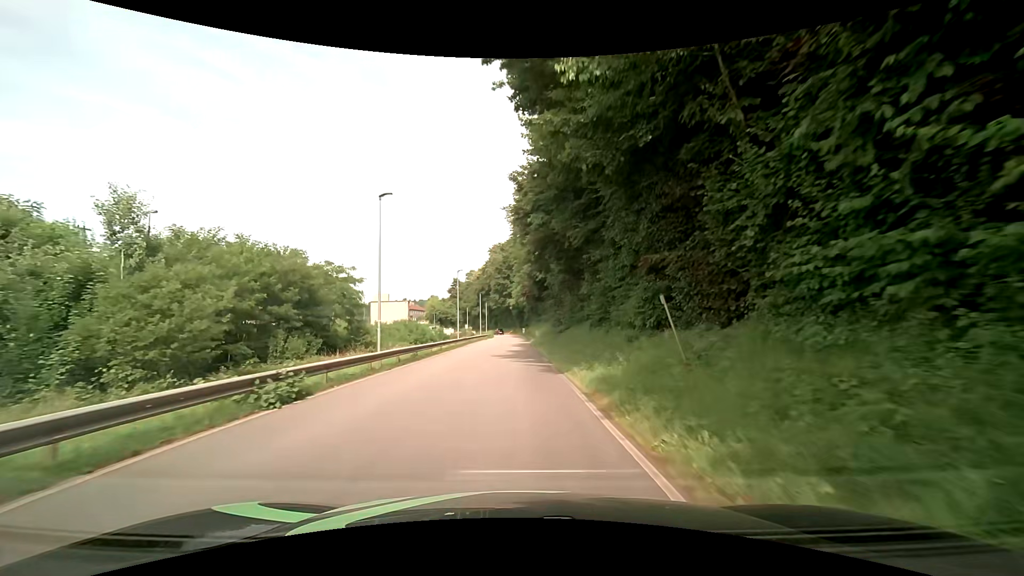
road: residential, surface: asphalt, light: Day
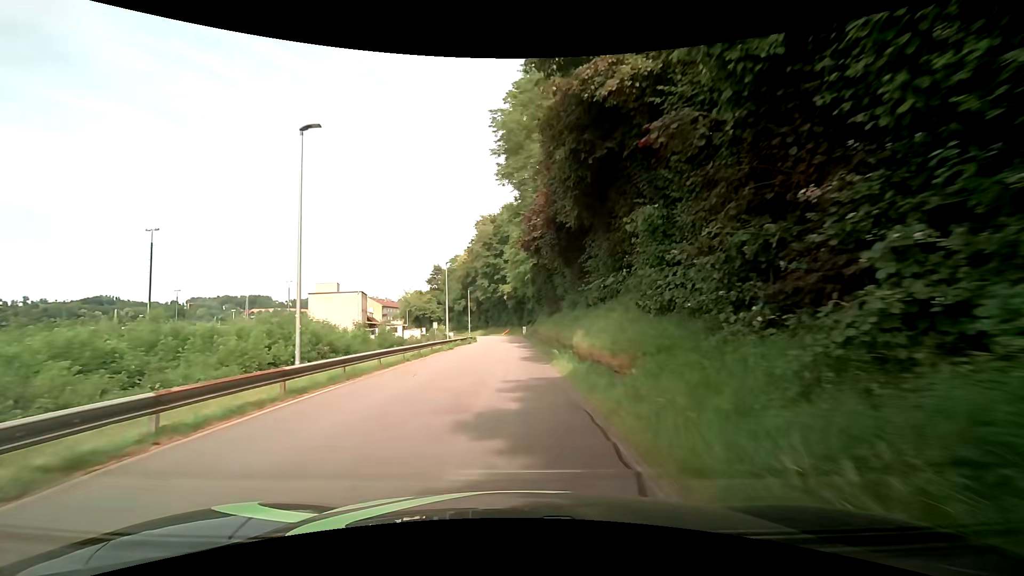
(-0.1, +38.1) m; 0°
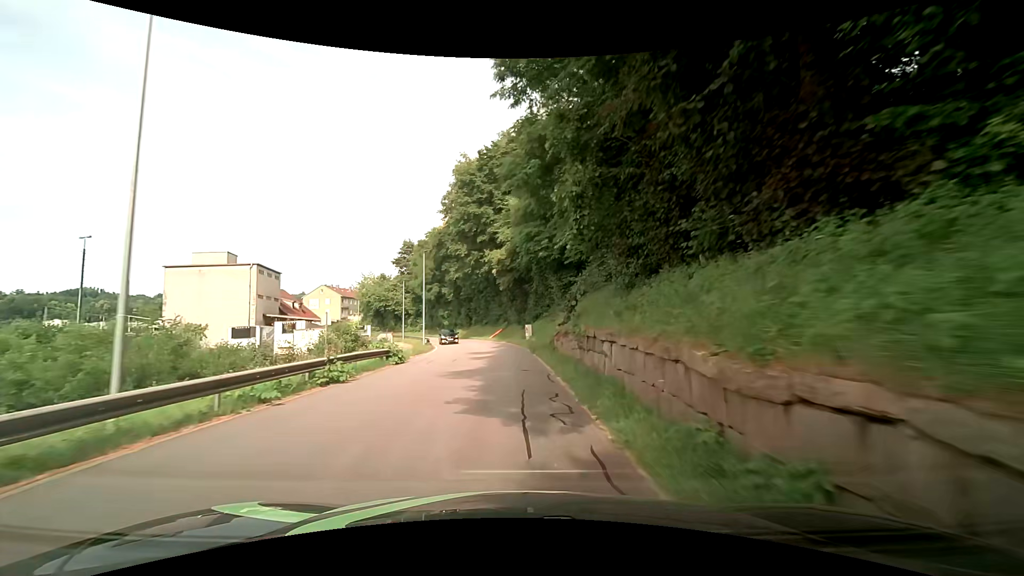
(+0.1, +38.2) m; 0°
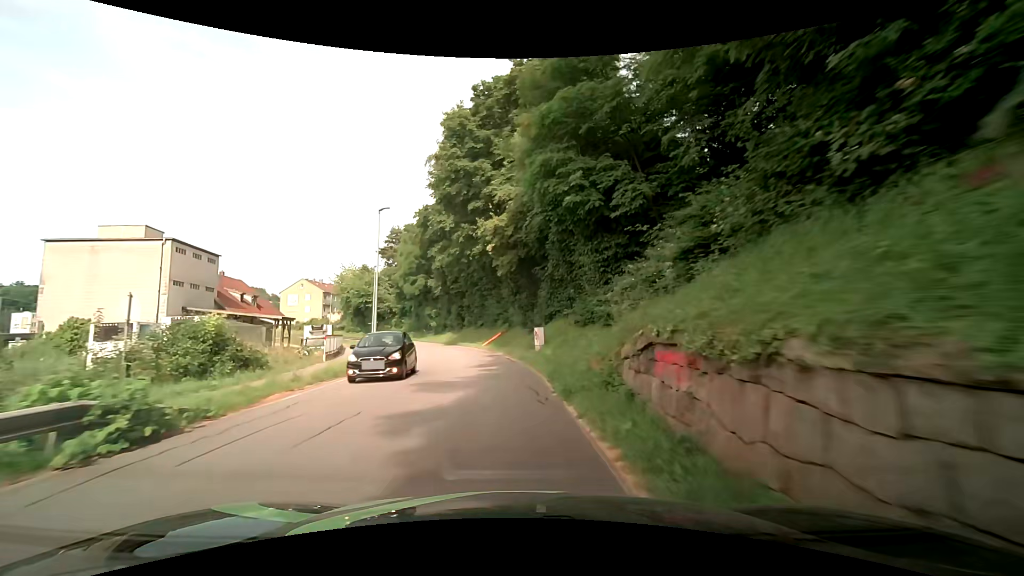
(+0.1, +15.3) m; -1°
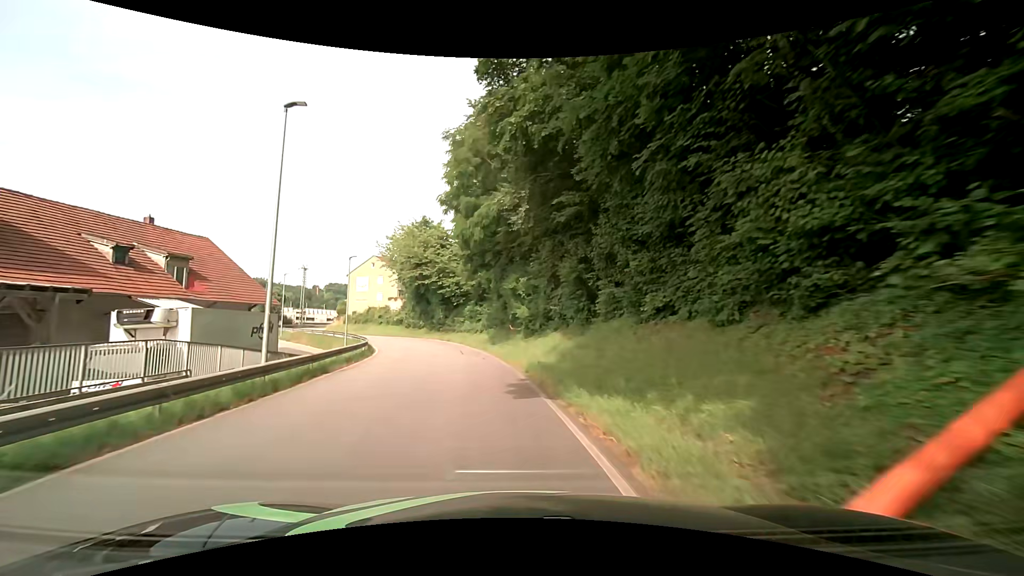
(-3.2, +37.8) m; -14°
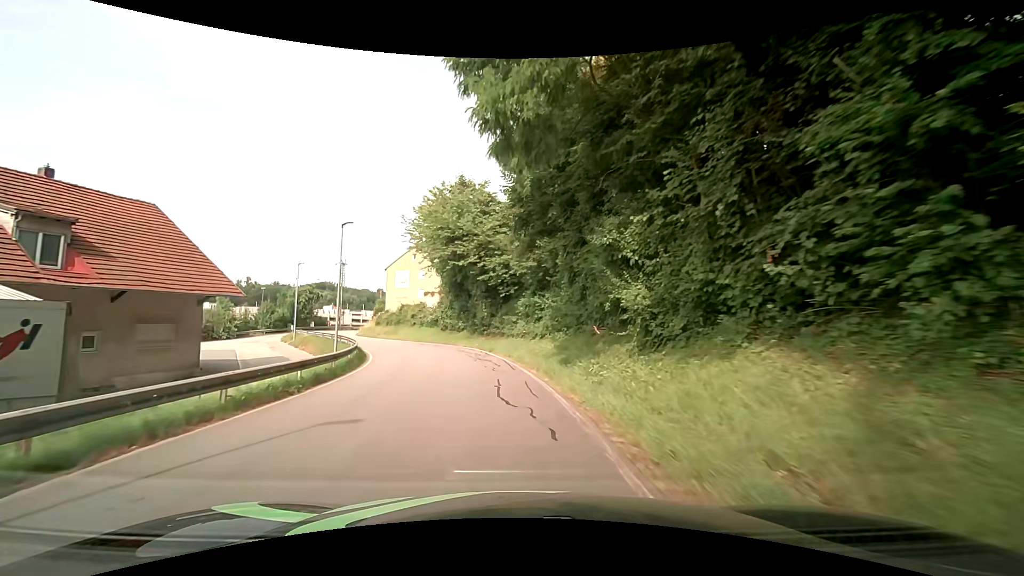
(-0.8, +15.2) m; -6°
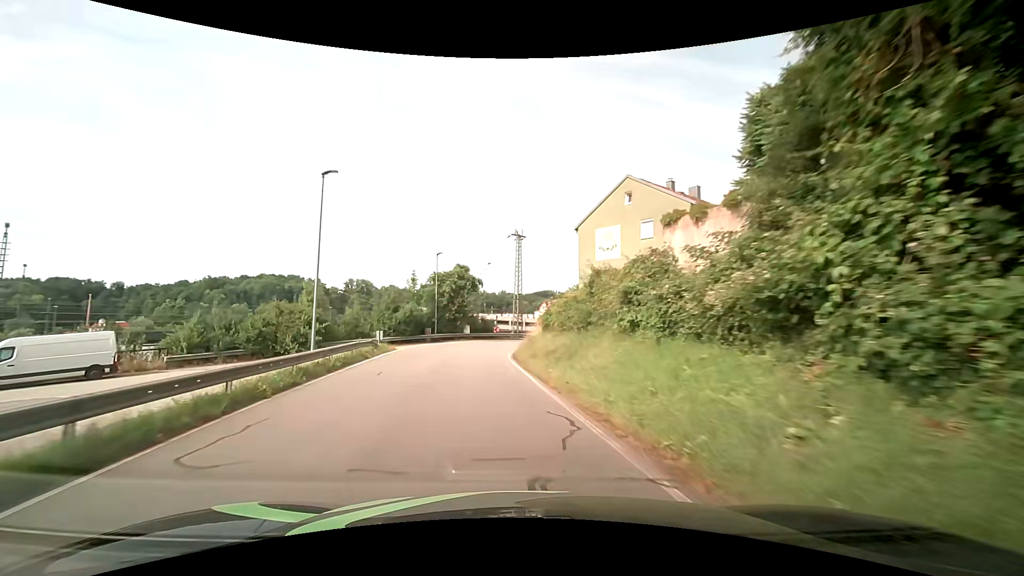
(-6.6, +36.9) m; -24°
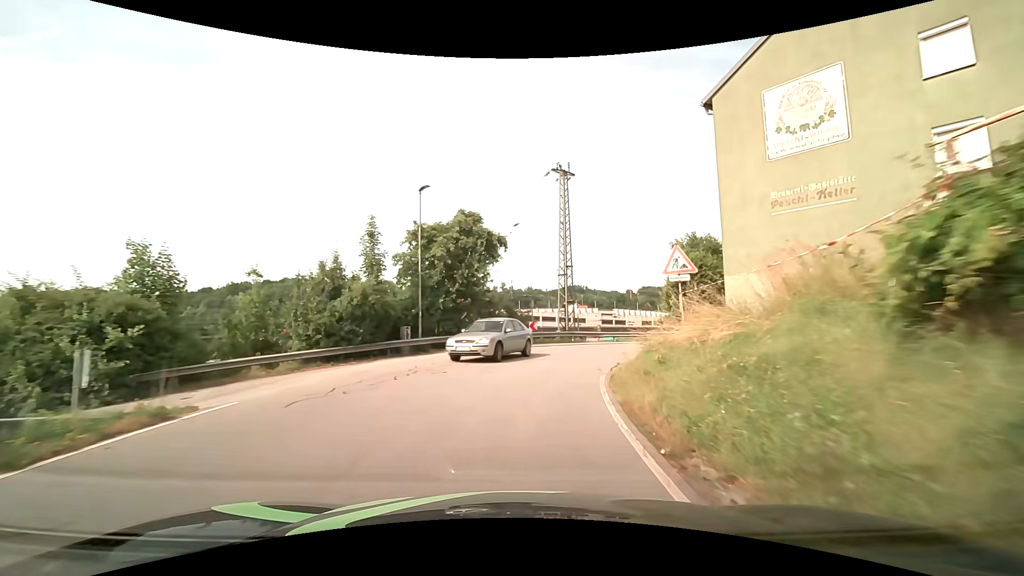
(-1.9, +21.8) m; -5°
(0, +10) (+3, +20) (+8, +28) (+16, +34) (+24, +40) (+32, +46) (+41, +51) (+49, +57) (+58, +62) (+67, +65) m
